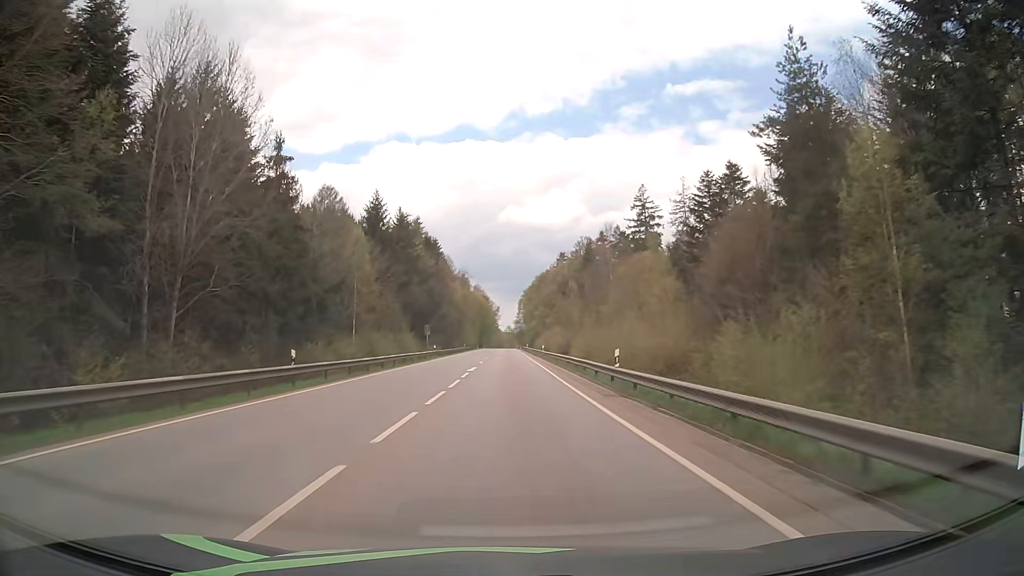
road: secondary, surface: asphalt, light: Day
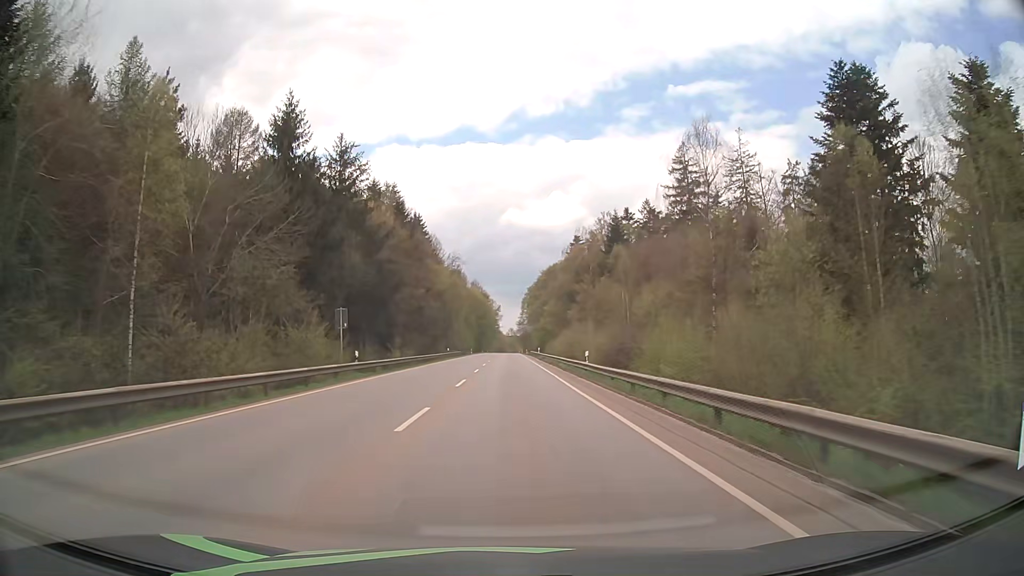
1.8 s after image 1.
(-0.1, +35.1) m; 0°
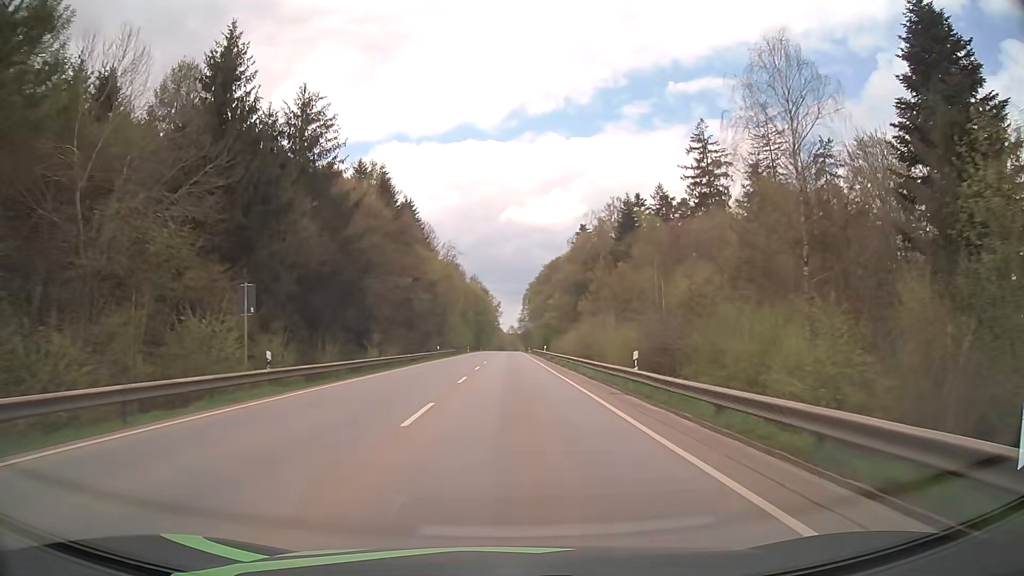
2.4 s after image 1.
(0.0, +11.9) m; 0°
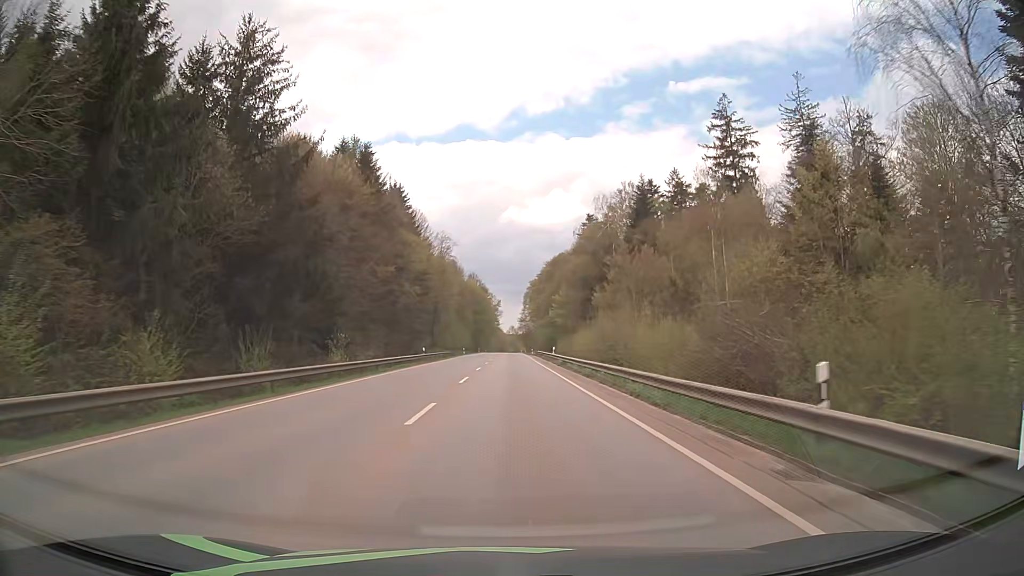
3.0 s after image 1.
(0.0, +12.0) m; 0°
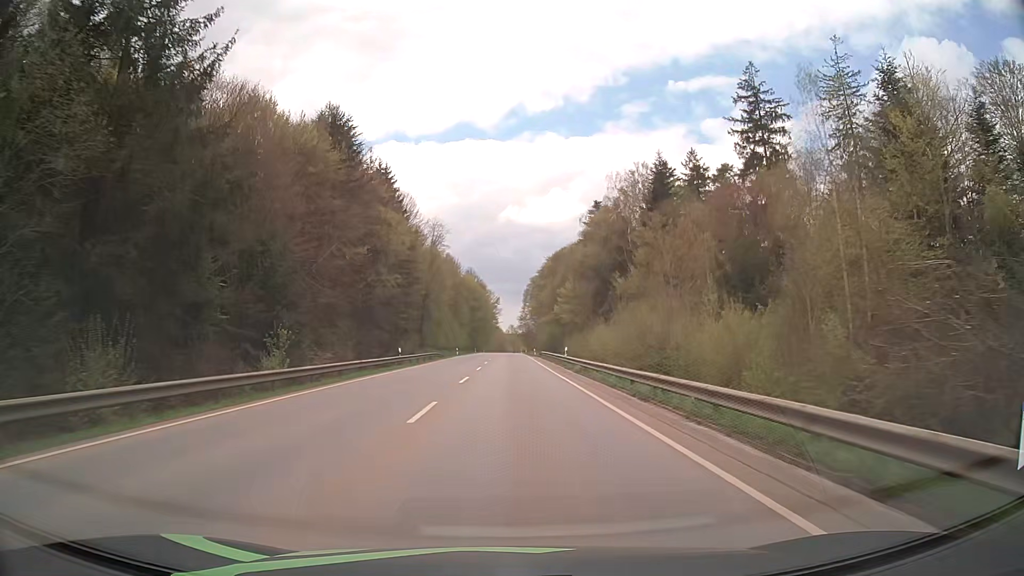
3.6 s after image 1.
(0.0, +12.0) m; 0°
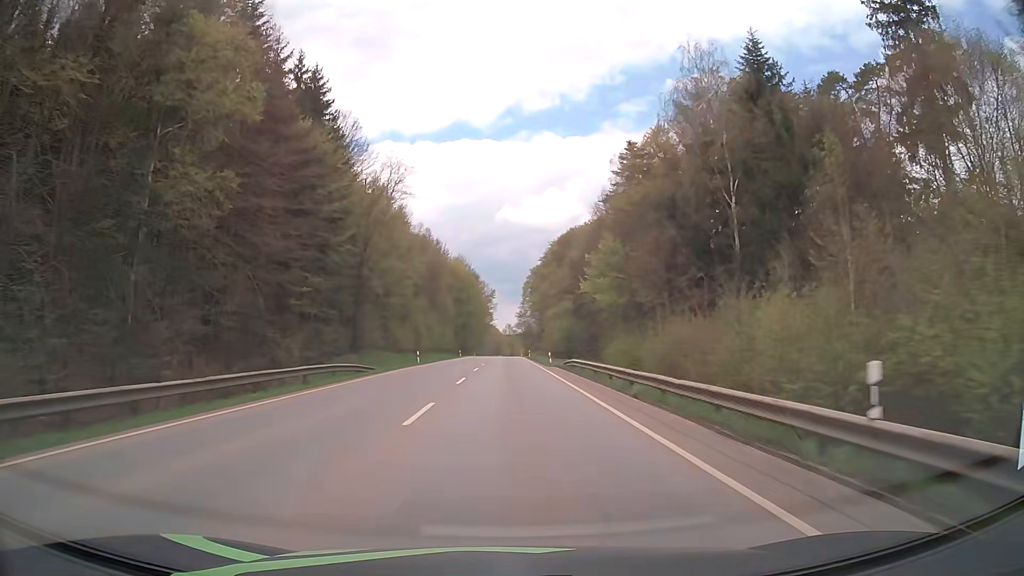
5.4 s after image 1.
(+0.2, +36.5) m; 0°
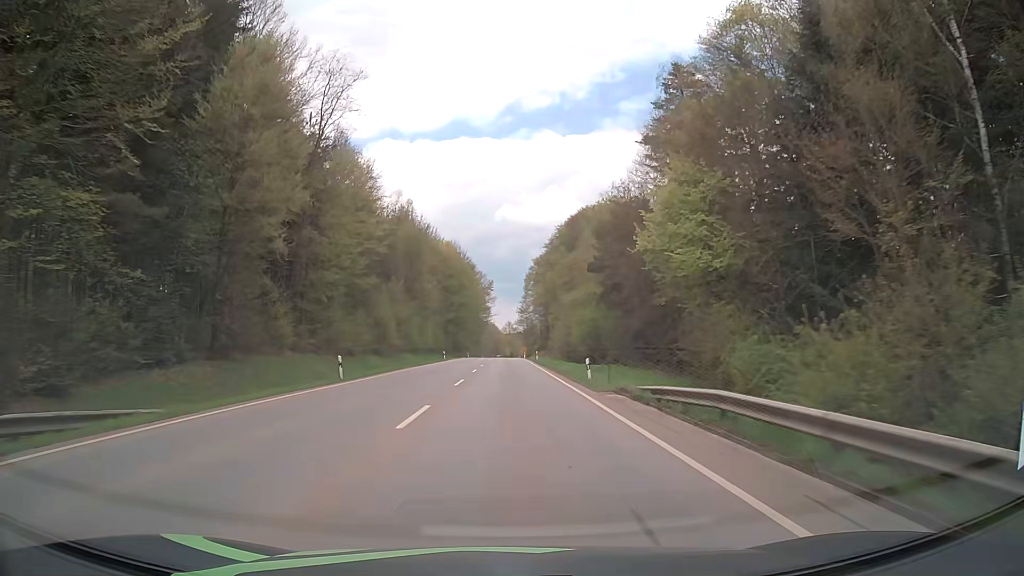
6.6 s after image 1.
(0.0, +24.7) m; 0°
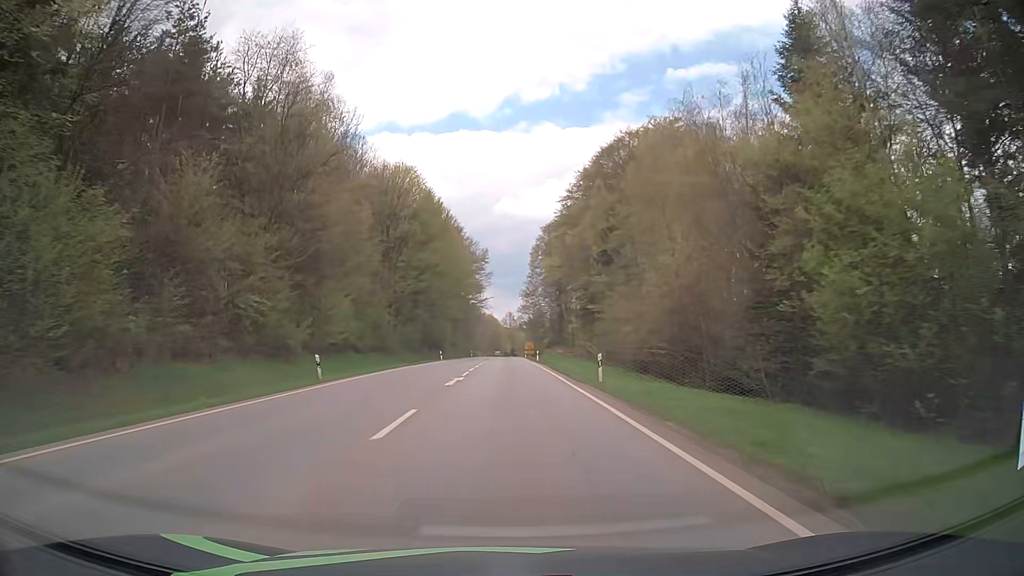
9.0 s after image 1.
(0.0, +49.8) m; 0°
(0, +10) (0, +20) (0, +30) (0, +40) (0, +50) (0, +60) (0, +70) (0, +80) (0, +90) (0, +100) m
